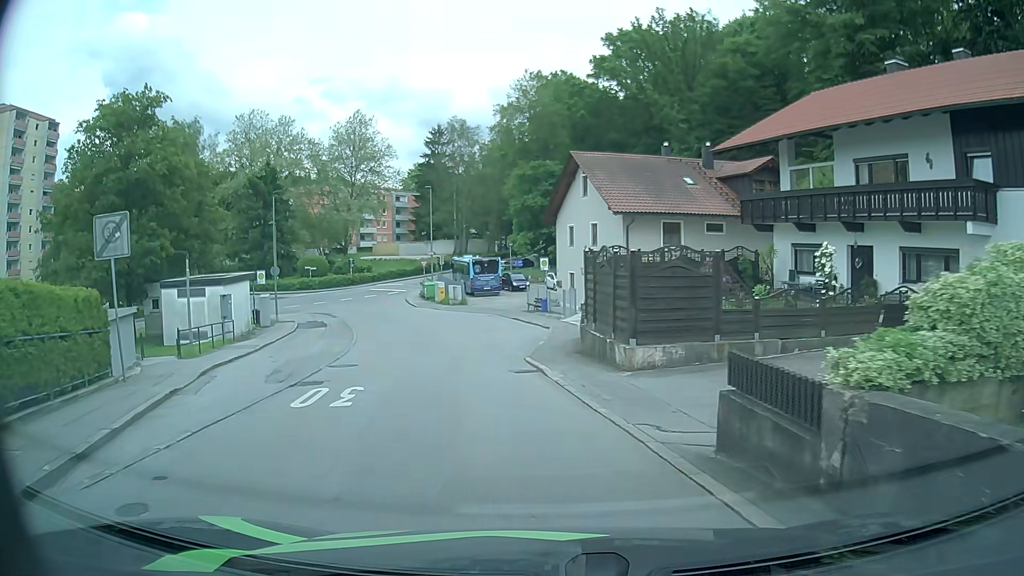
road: residential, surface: asphalt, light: Day
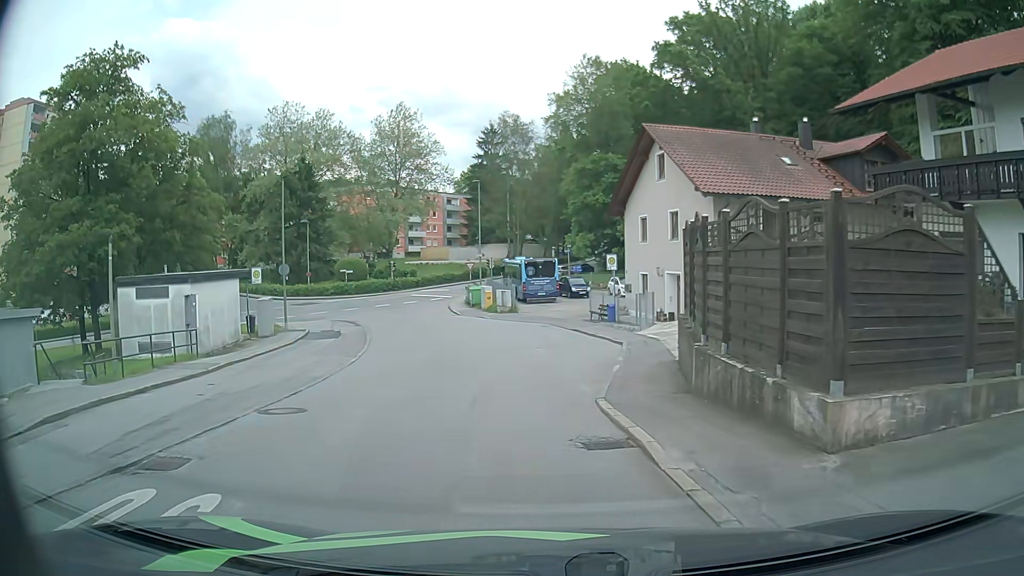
(-0.5, +7.4) m; -6°
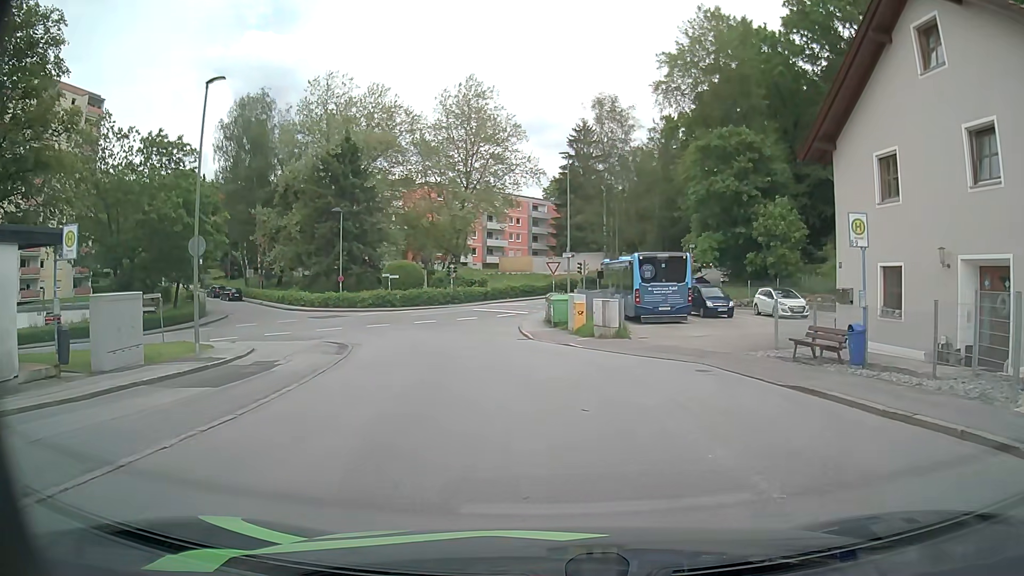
(-1.3, +17.3) m; -7°
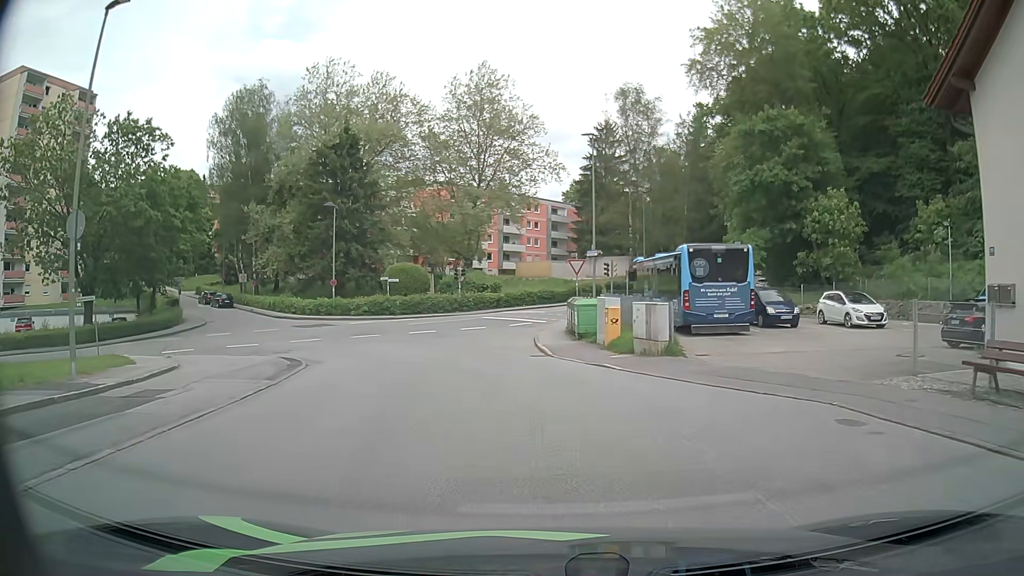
(-0.2, +6.6) m; -3°
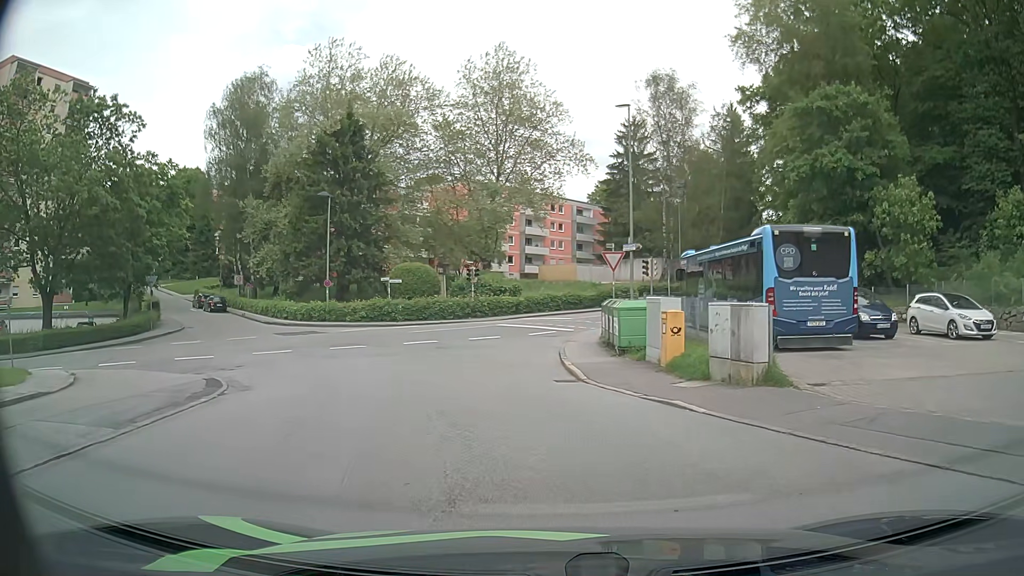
(0.0, +6.4) m; -1°
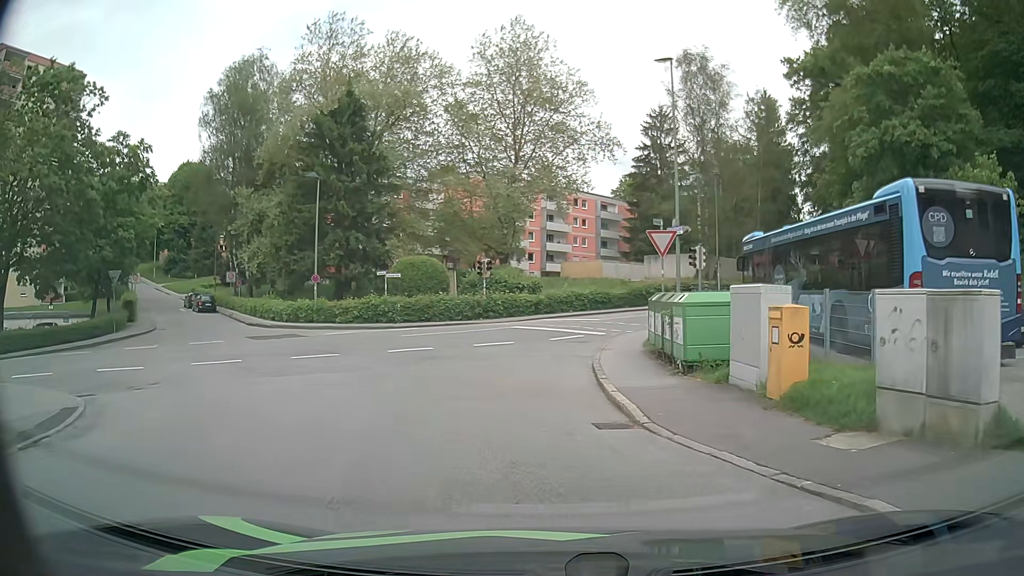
(-0.1, +6.0) m; -3°
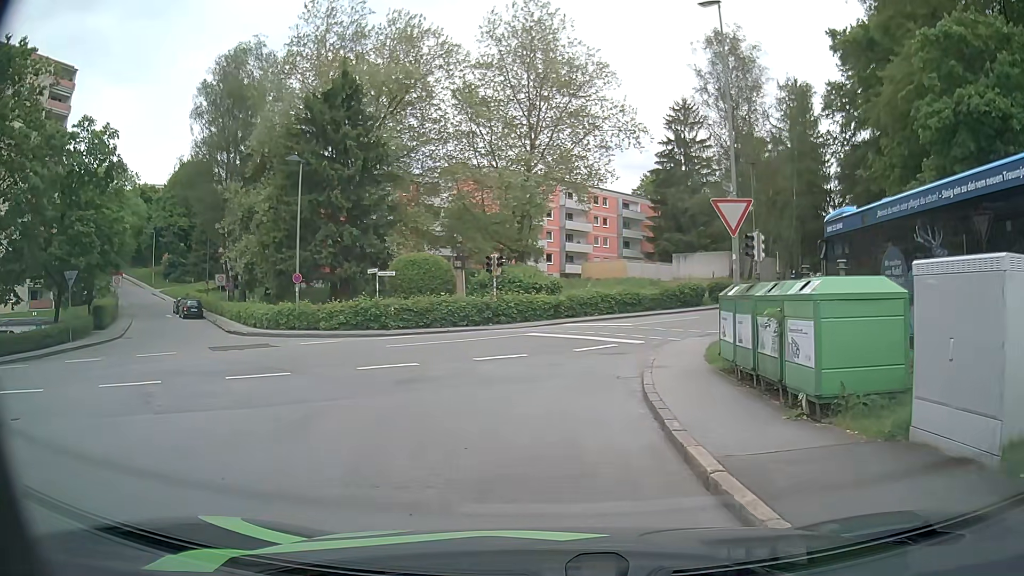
(0.0, +5.3) m; -2°
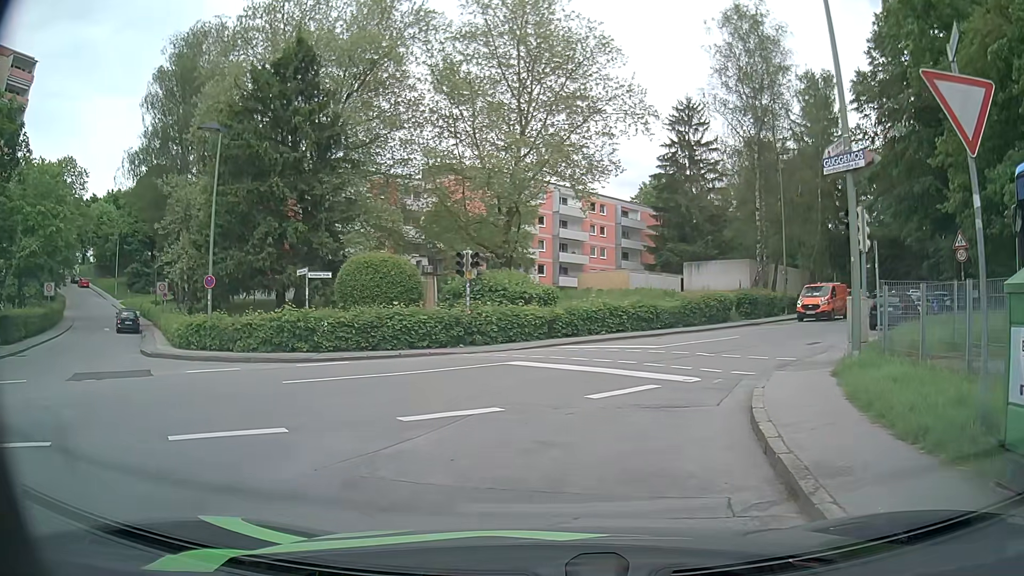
(0.0, +7.8) m; -2°
(+1, +10) (+5, +19) (+11, +27) (+18, +34) (+25, +41) (+32, +49) (+38, +57) (+43, +65) (+48, +74) (+51, +84) m
